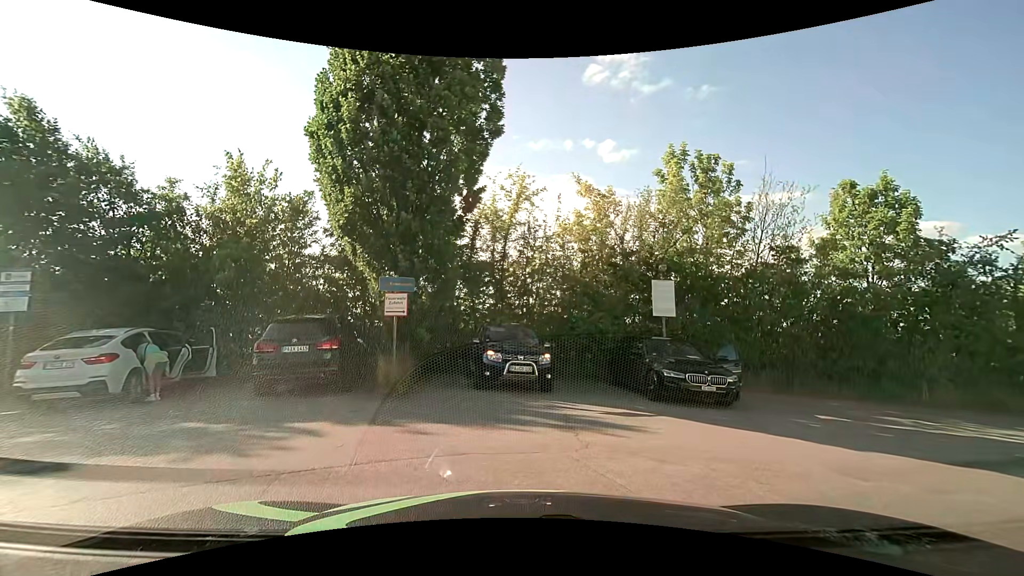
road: service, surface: asphalt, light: Day
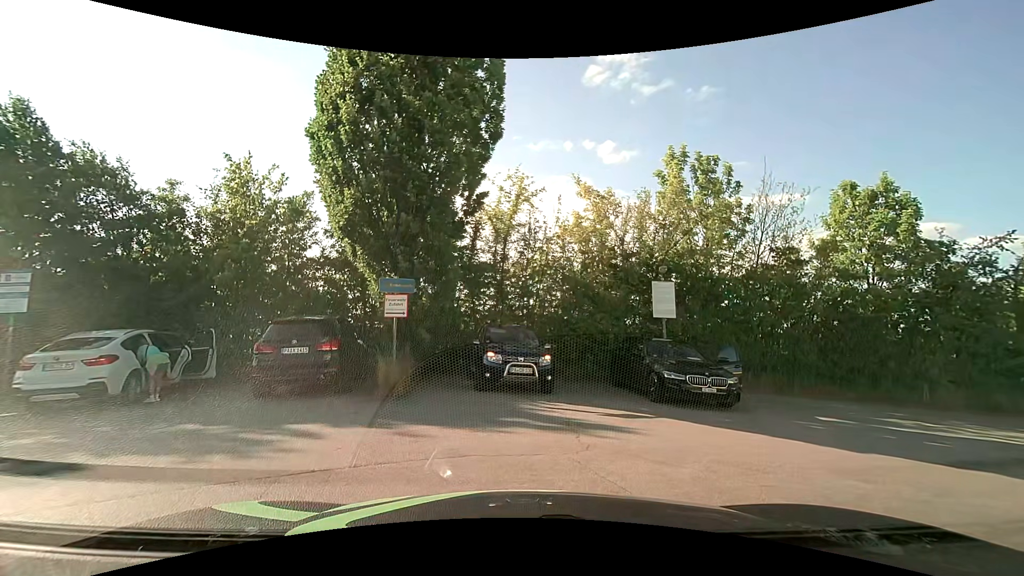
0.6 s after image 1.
(0.0, +0.1) m; 0°
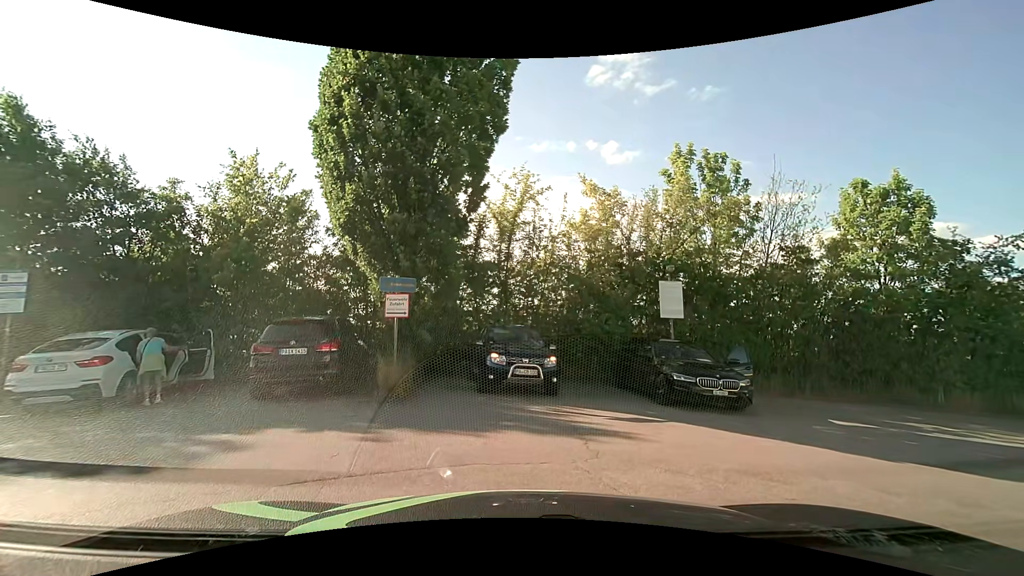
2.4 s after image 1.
(0.0, +0.3) m; 0°
